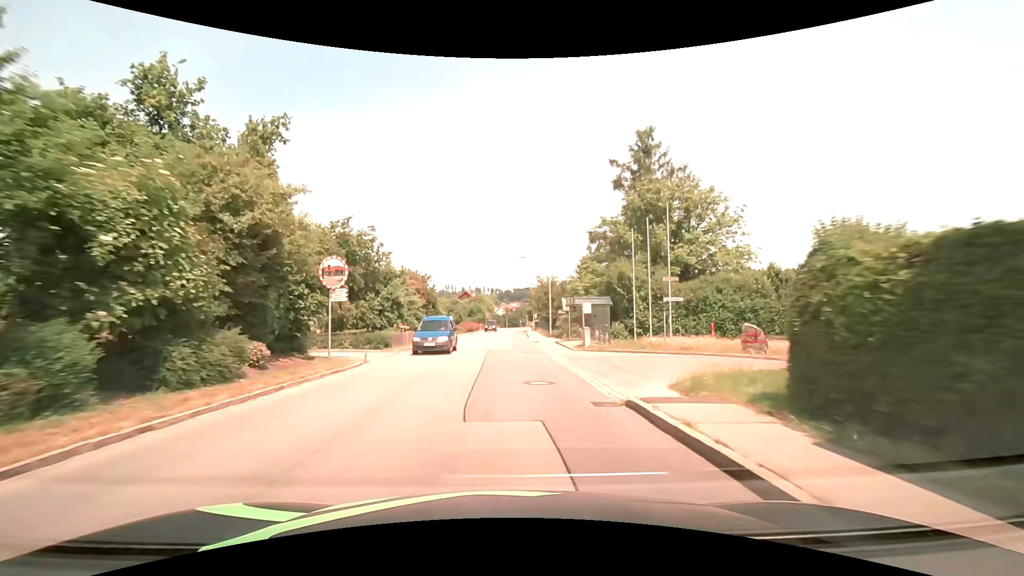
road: tertiary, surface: asphalt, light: Day
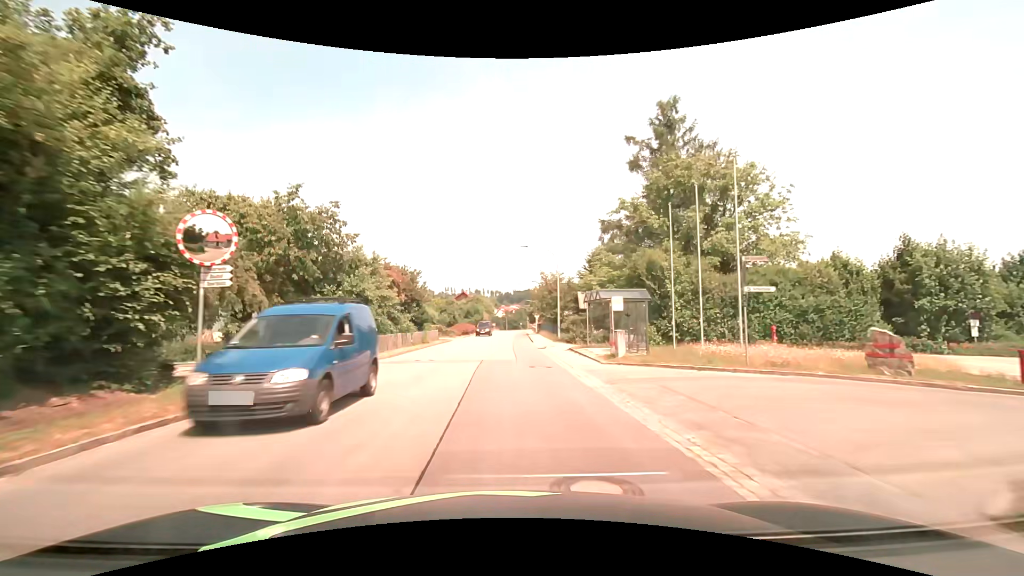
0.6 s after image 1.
(0.0, +7.6) m; 0°
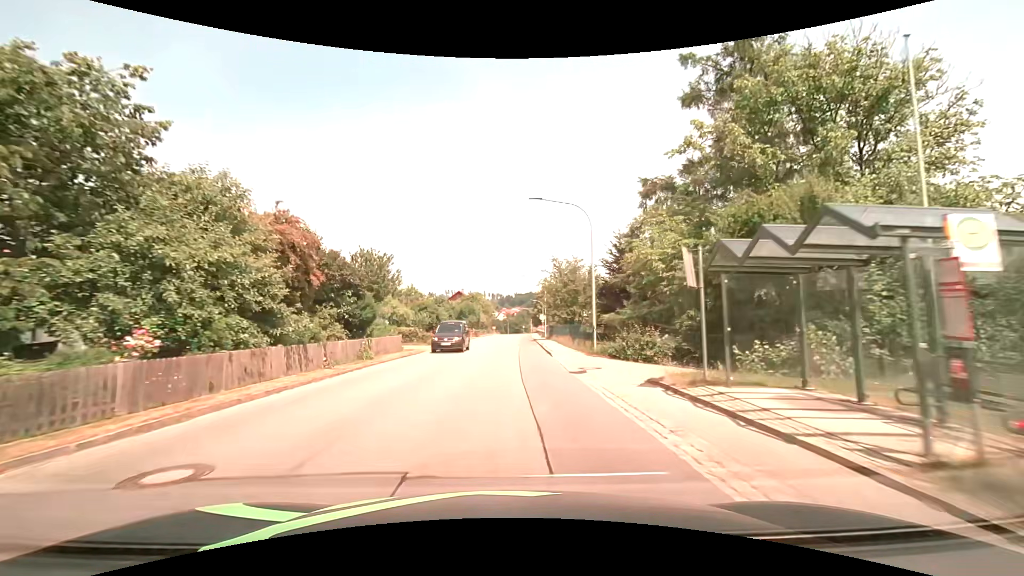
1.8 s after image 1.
(-0.1, +15.2) m; 0°
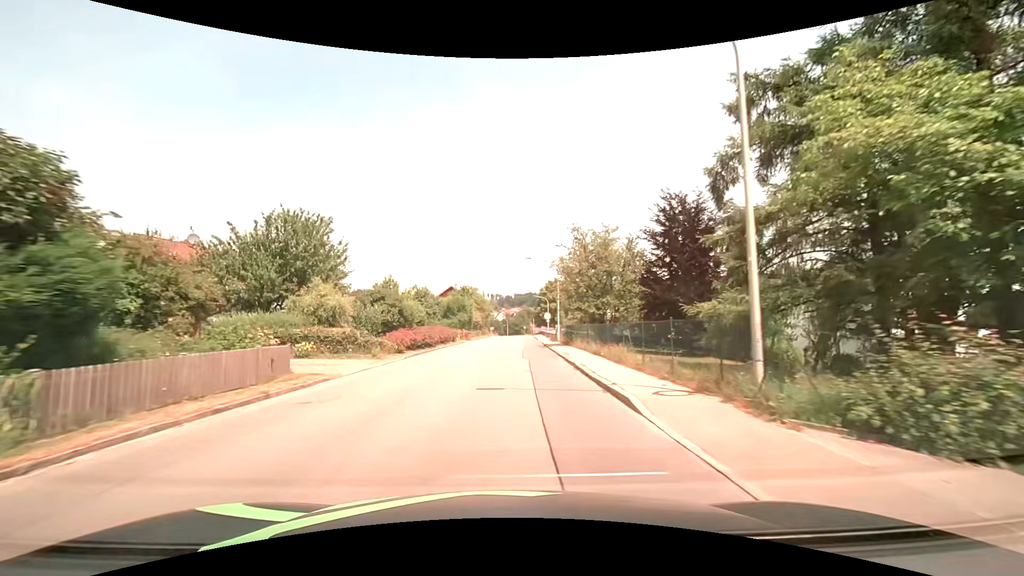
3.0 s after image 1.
(-0.1, +15.2) m; 0°
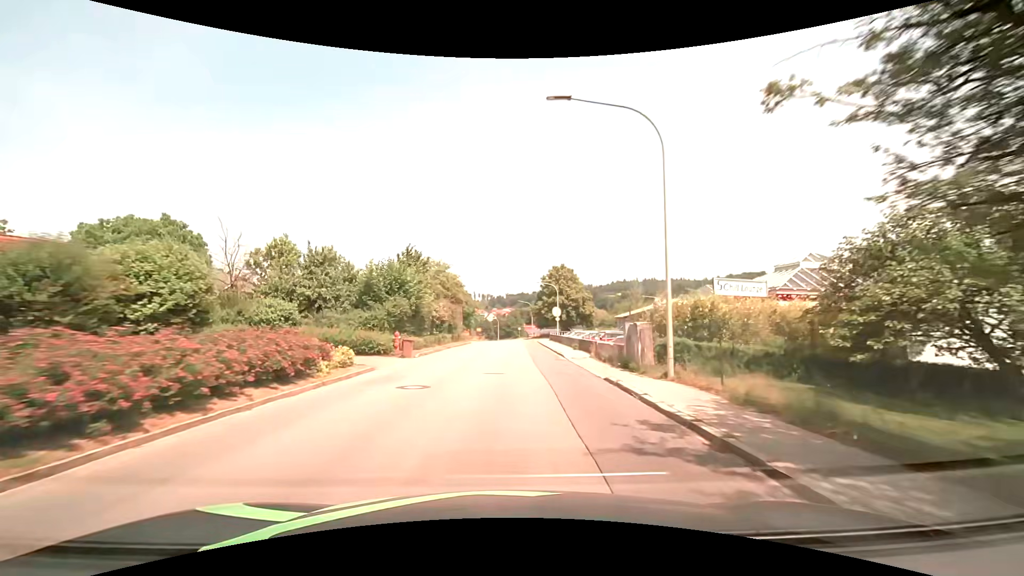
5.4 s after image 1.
(+0.3, +30.4) m; +1°
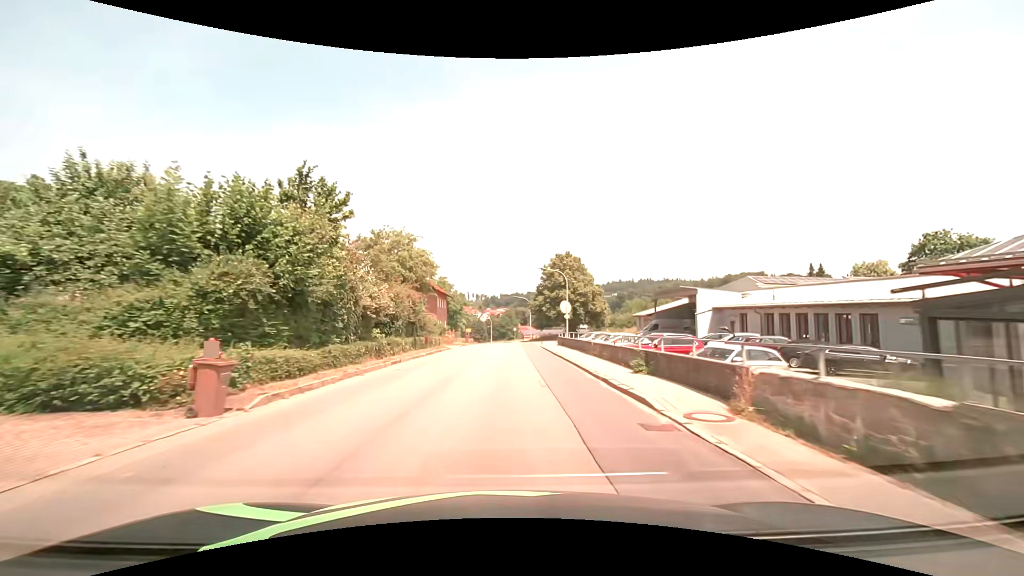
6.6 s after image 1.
(+0.1, +15.2) m; +1°
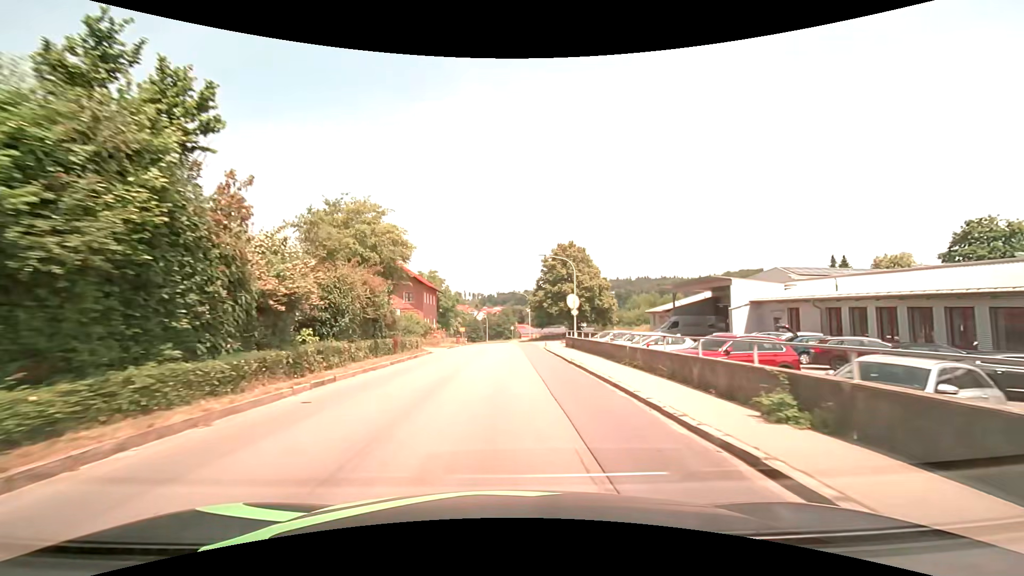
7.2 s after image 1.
(0.0, +7.6) m; +1°
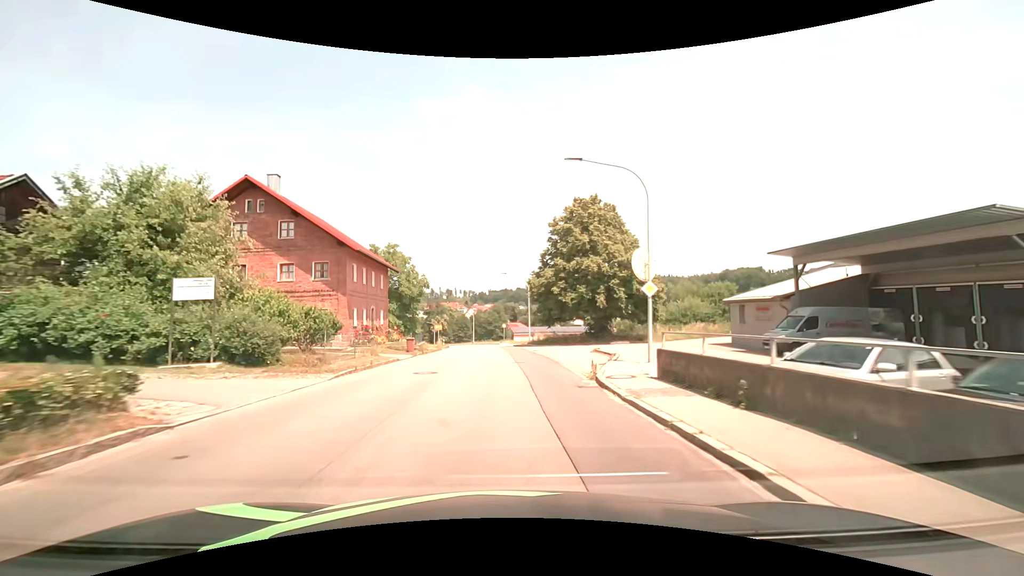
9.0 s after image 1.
(+0.1, +22.8) m; +1°
(0, +10) (0, +20) (0, +30) (-1, +40) (-1, +50) (-2, +60) (-3, +70) (-4, +80) (-6, +90) (-8, +99) m
